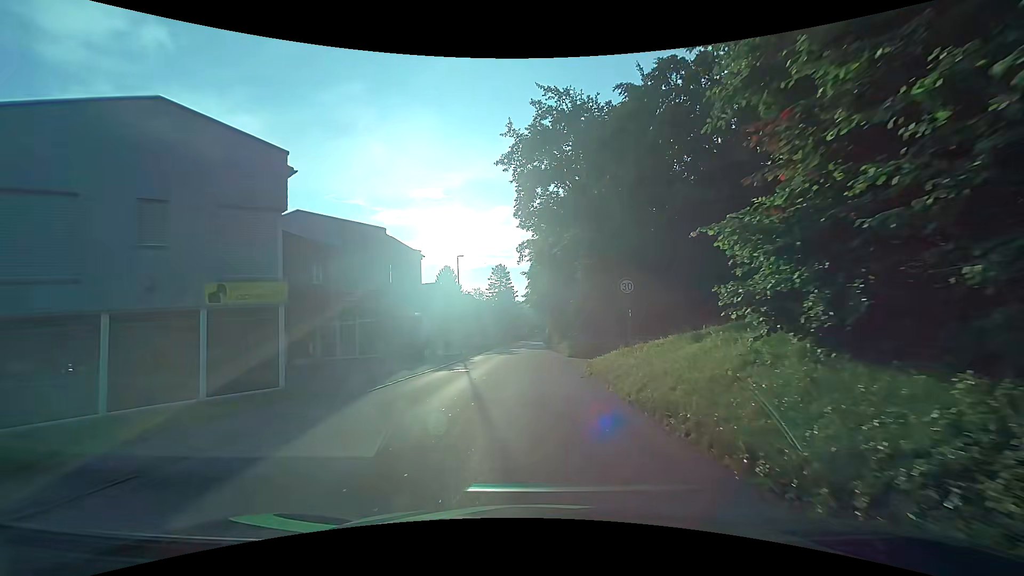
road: tertiary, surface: asphalt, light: Day
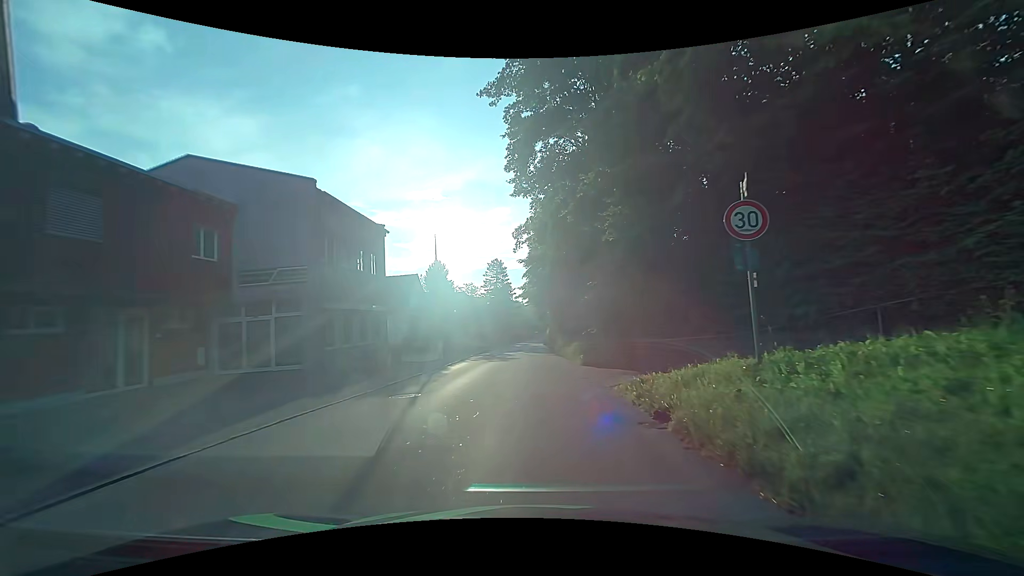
(+0.2, +9.4) m; +1°
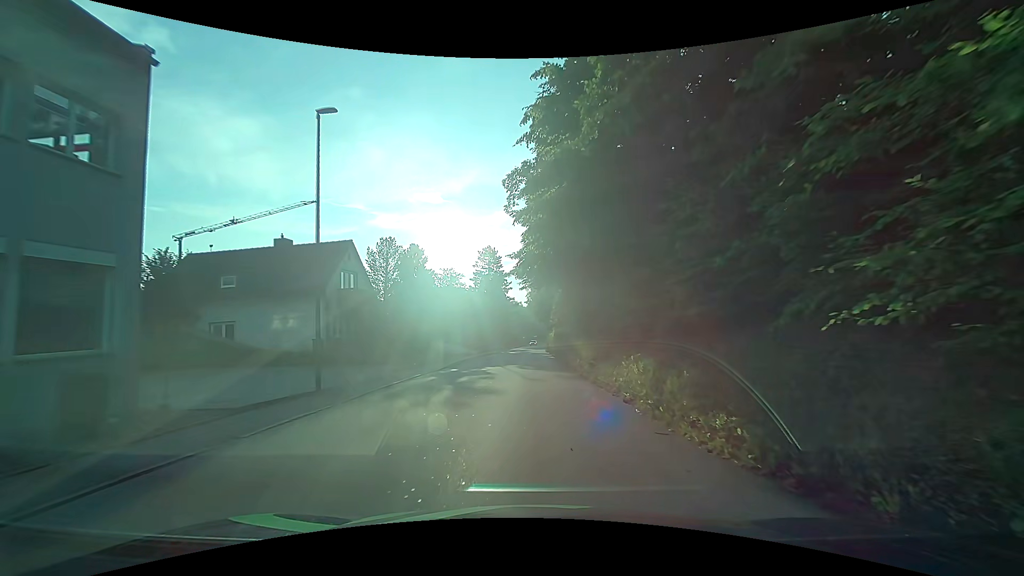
(-0.1, +18.6) m; 0°
(0, +10) (0, +20) (0, +30) (0, +40) (0, +50) (0, +60) (+1, +70) (+1, +80) (+2, +90) (+2, +100) m
